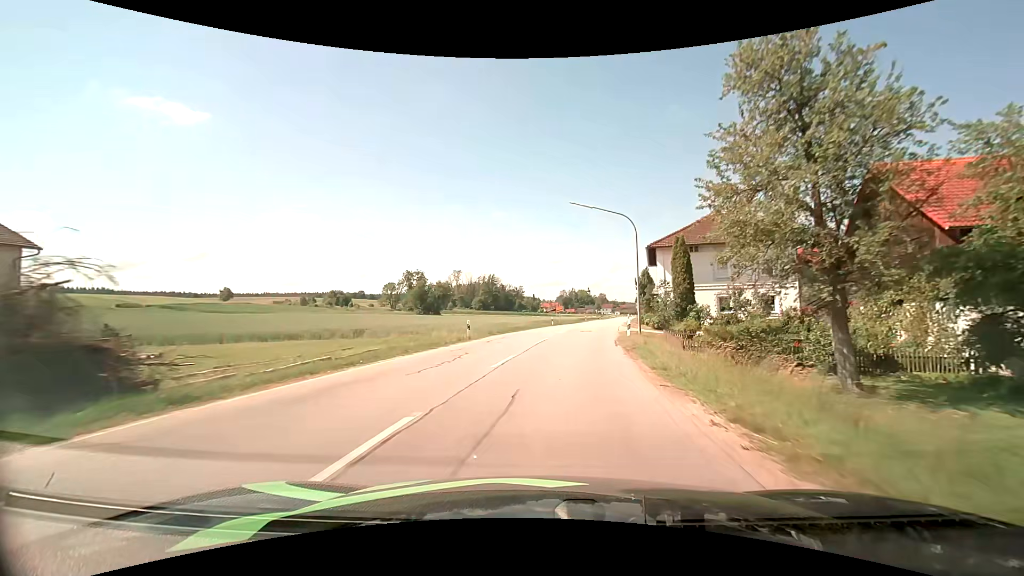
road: secondary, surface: asphalt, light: Day
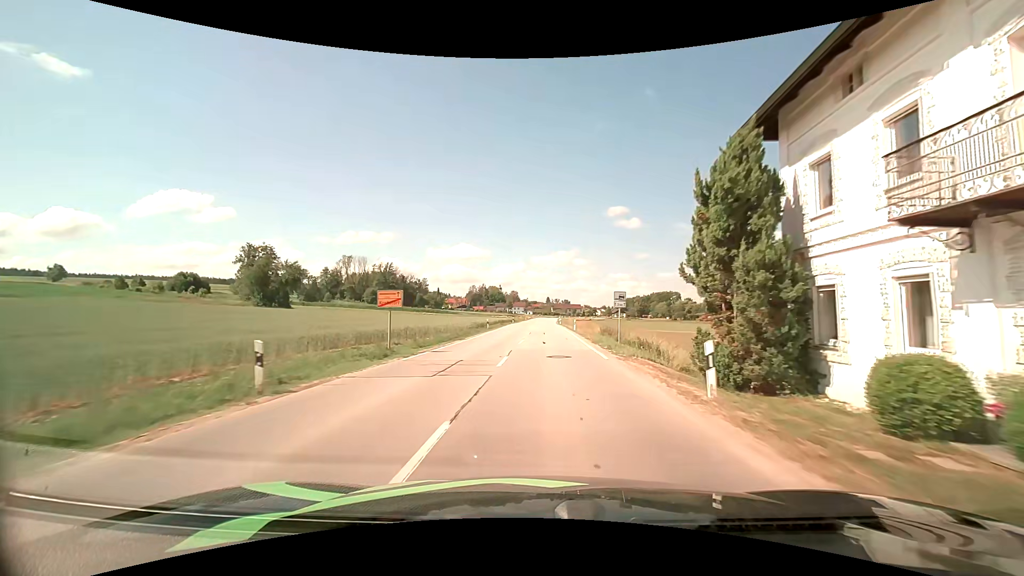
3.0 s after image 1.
(+4.7, +43.6) m; +10°
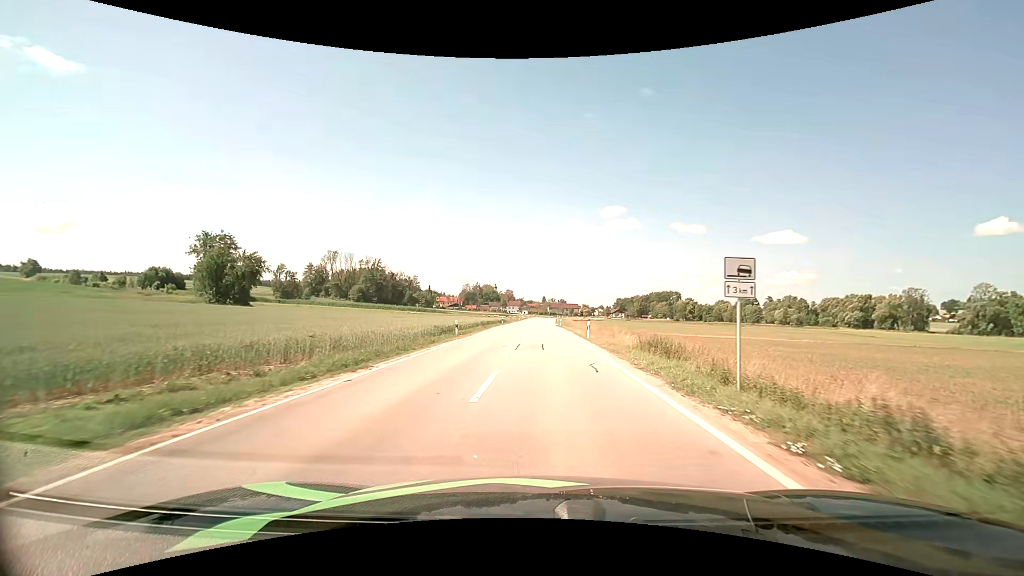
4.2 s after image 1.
(+0.1, +15.2) m; +1°
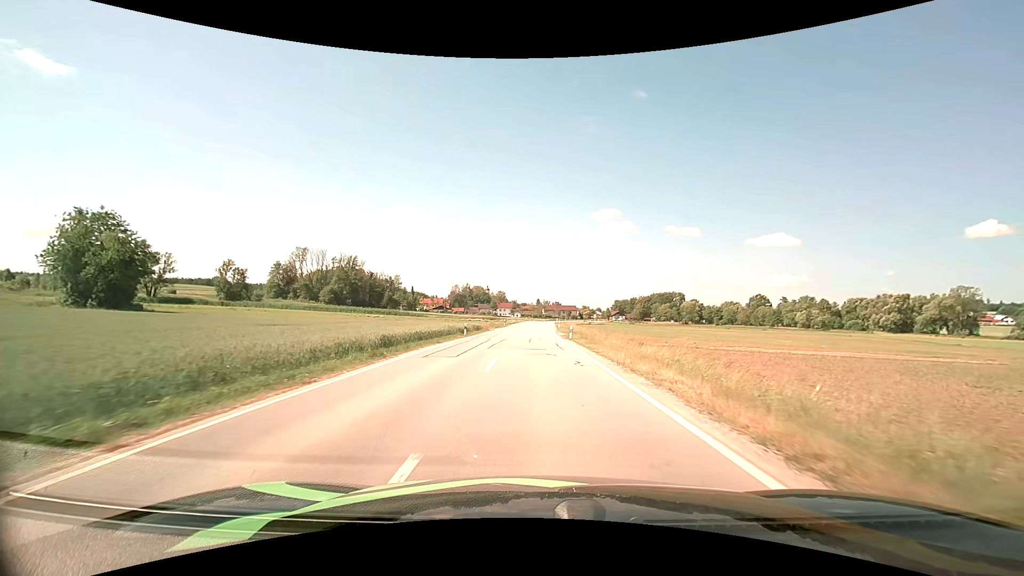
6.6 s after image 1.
(0.0, +30.1) m; 0°
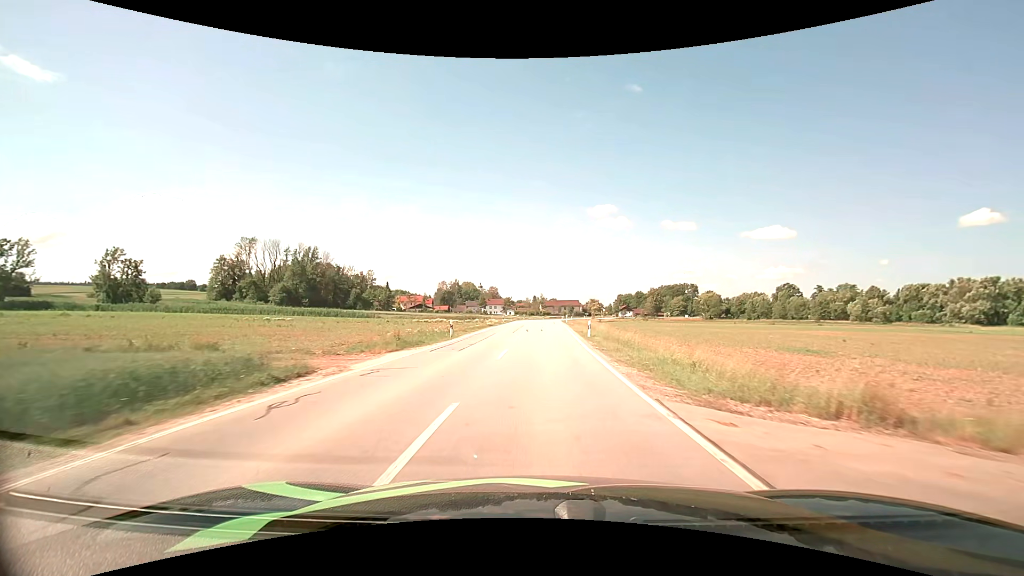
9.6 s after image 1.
(-0.1, +43.7) m; 0°
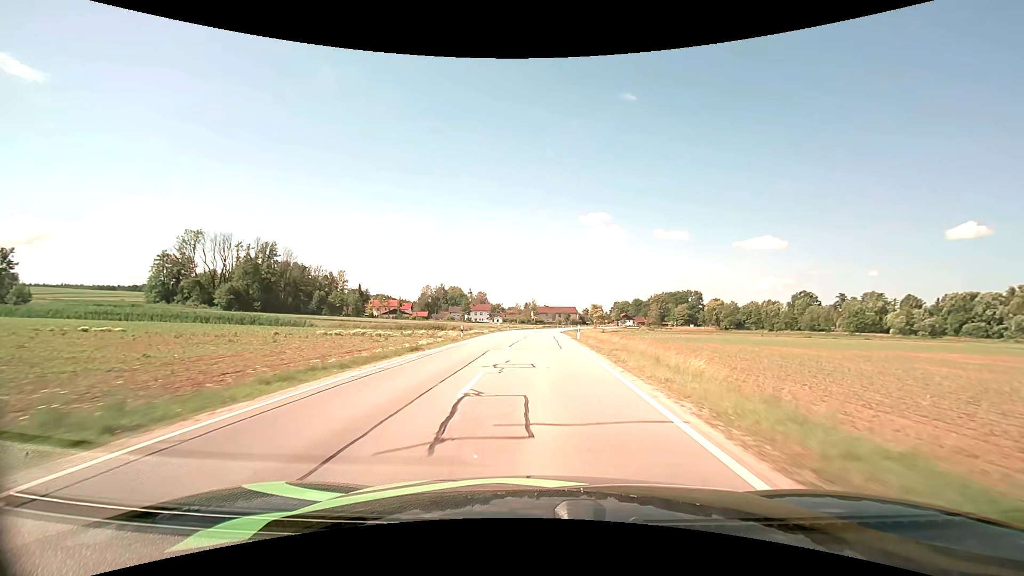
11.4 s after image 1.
(+0.2, +29.1) m; +1°
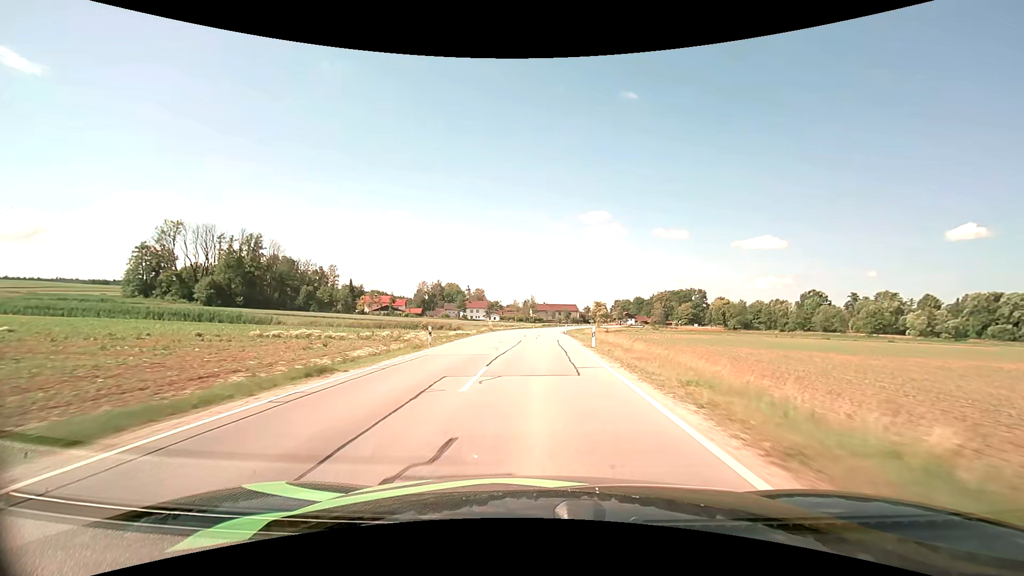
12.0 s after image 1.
(0.0, +9.9) m; 0°
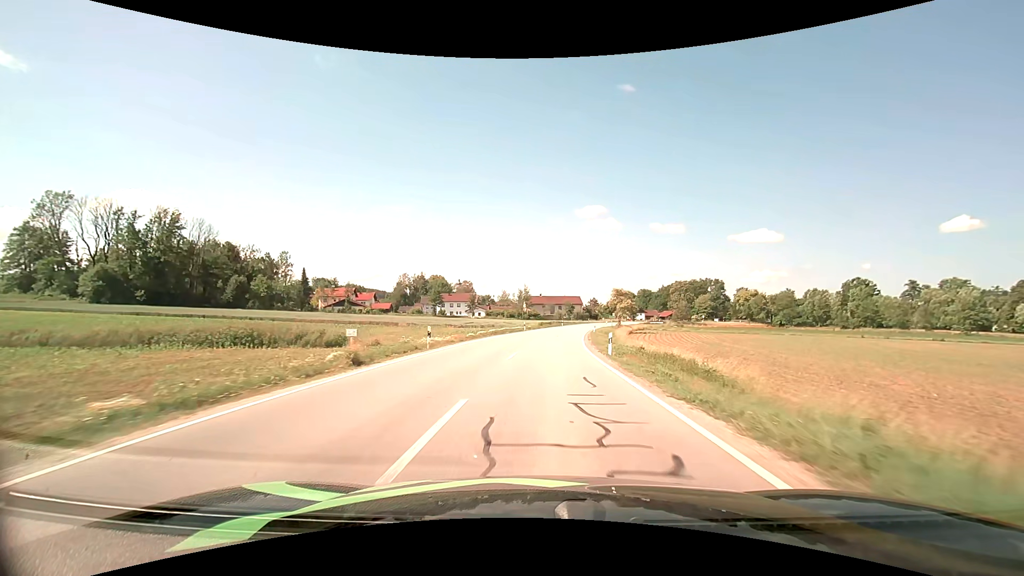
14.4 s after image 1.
(+0.1, +39.8) m; 0°
(0, +10) (0, +20) (+1, +30) (+2, +40) (+3, +50) (+4, +60) (+6, +70) (+8, +79) (+9, +89) (+12, +99) m
